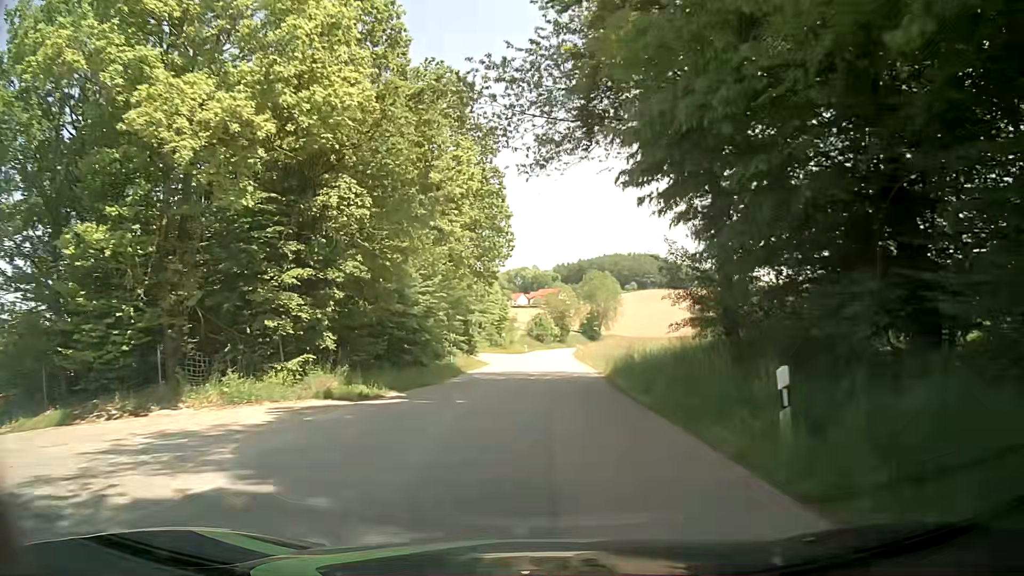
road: unclassified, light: Day
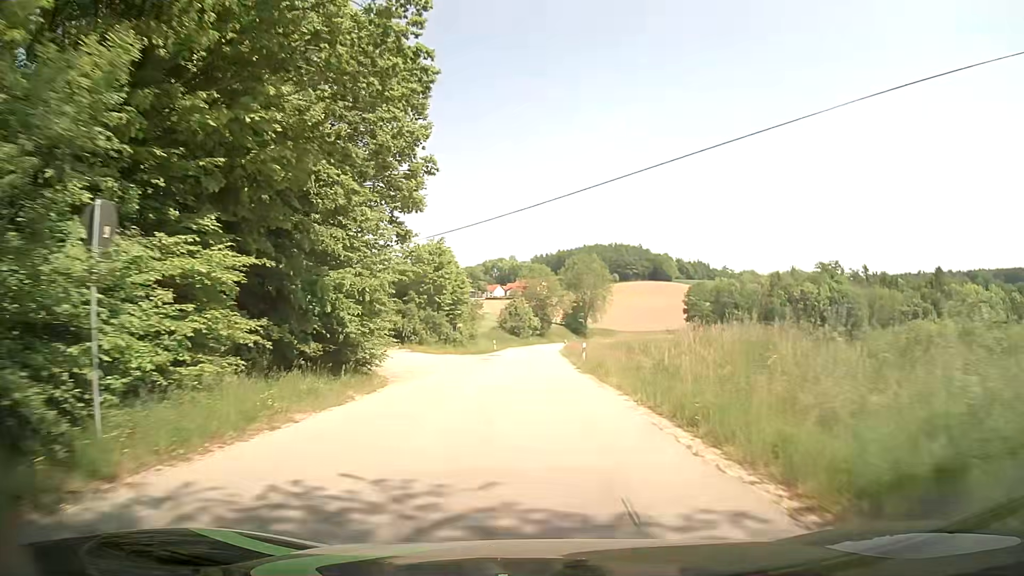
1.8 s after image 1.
(+0.6, +25.8) m; +2°
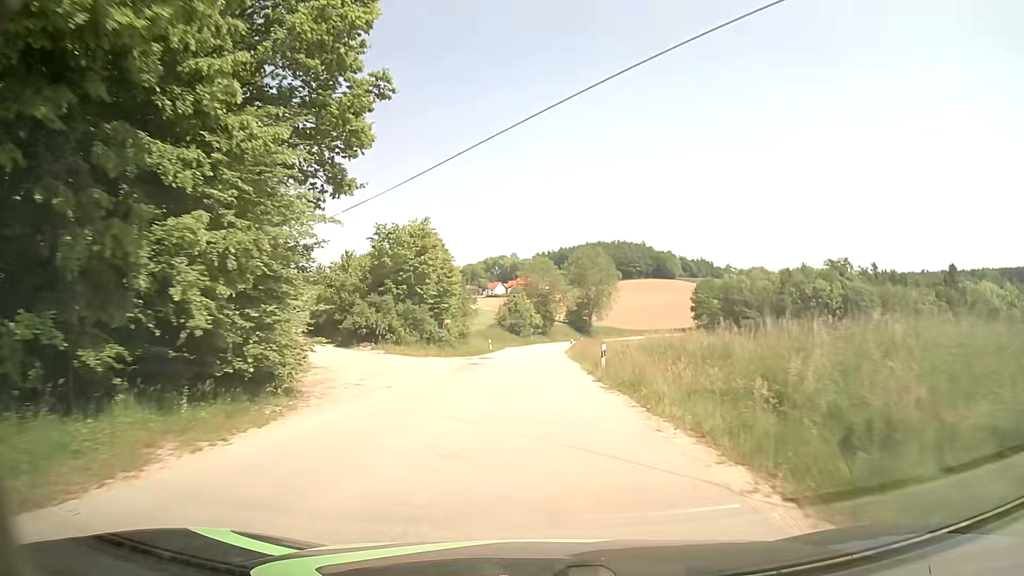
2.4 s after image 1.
(0.0, +8.7) m; 0°
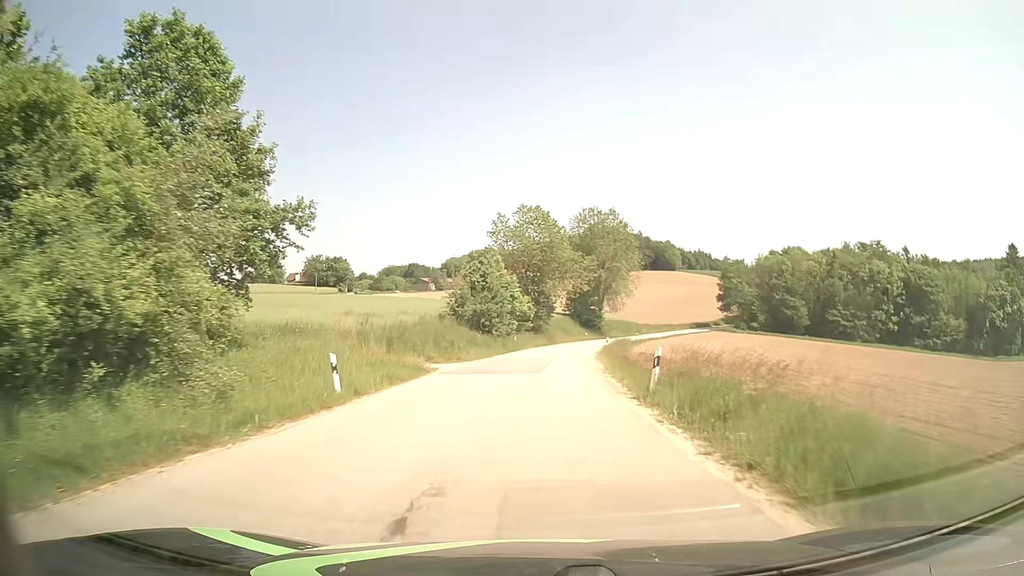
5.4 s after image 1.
(+0.1, +44.0) m; +1°
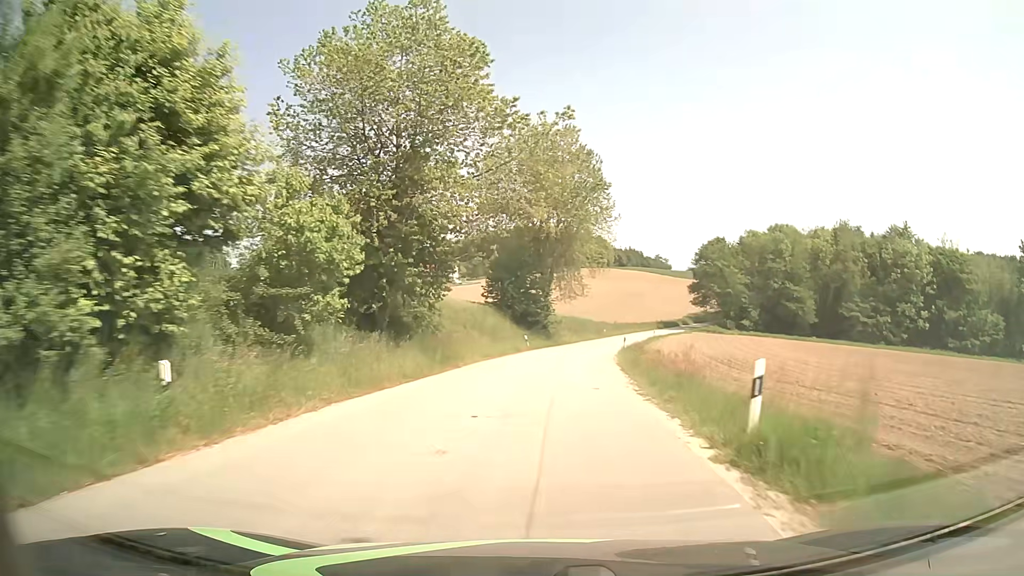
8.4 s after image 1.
(+1.8, +44.8) m; +7°
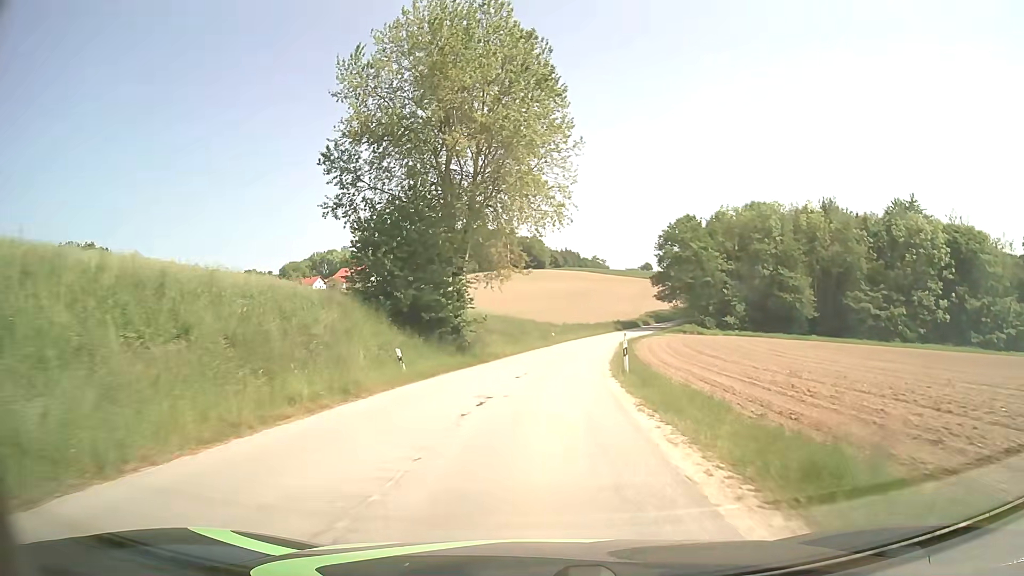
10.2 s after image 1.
(+1.3, +27.2) m; +5°
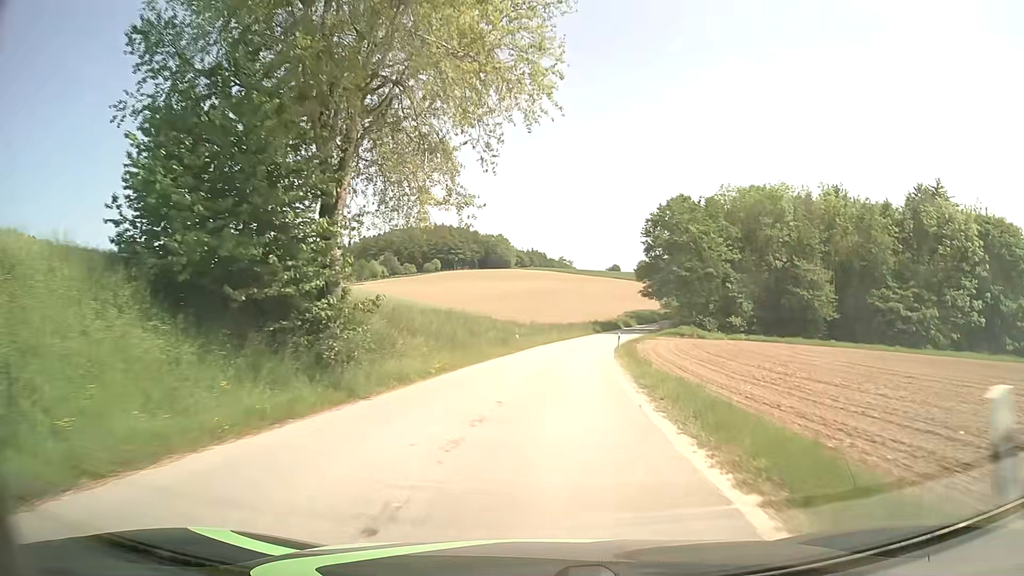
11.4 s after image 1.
(+0.5, +18.3) m; +3°
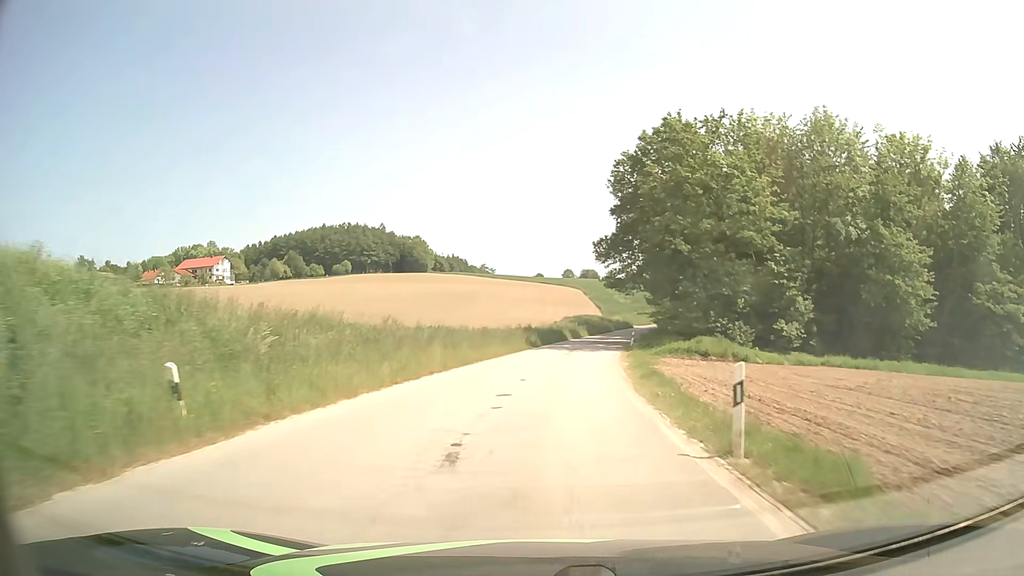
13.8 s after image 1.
(+2.2, +36.7) m; +7°
(0, +10) (+1, +20) (+2, +30) (+3, +40) (+5, +50) (+7, +59) (+9, +69) (+12, +79) (+15, +88) (+18, +98) m
